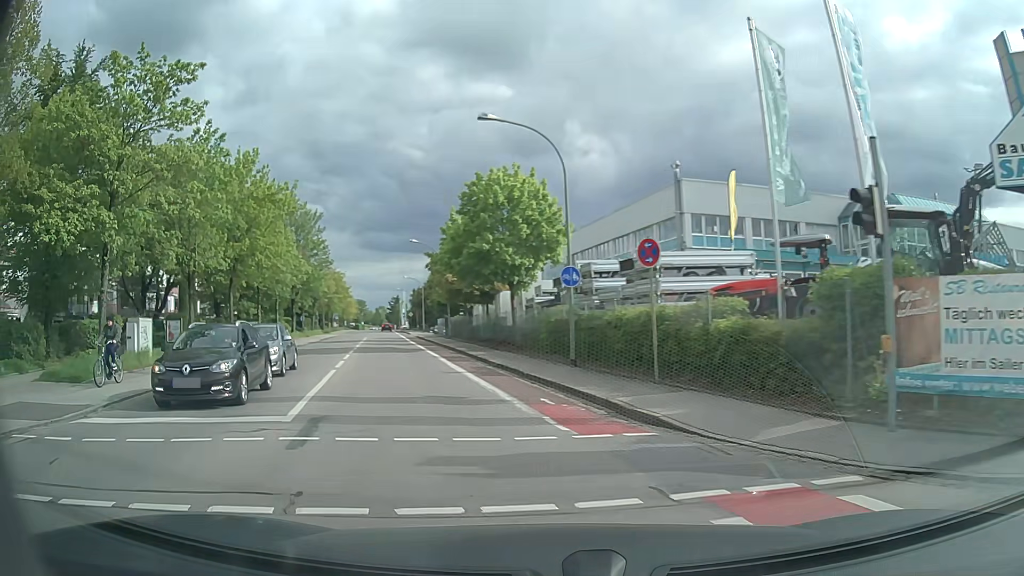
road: tertiary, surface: asphalt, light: Day
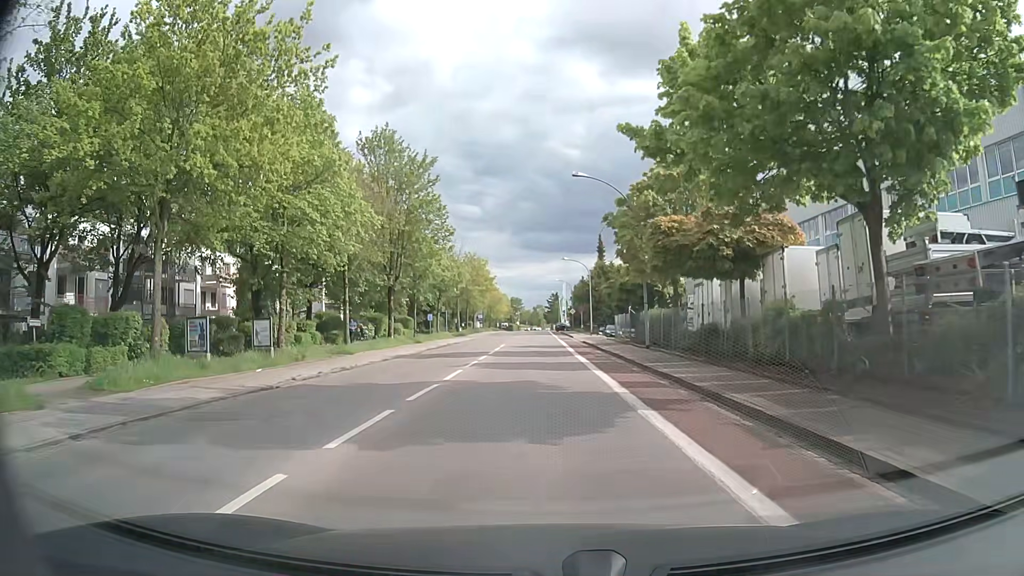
(-4.4, +23.8) m; -13°
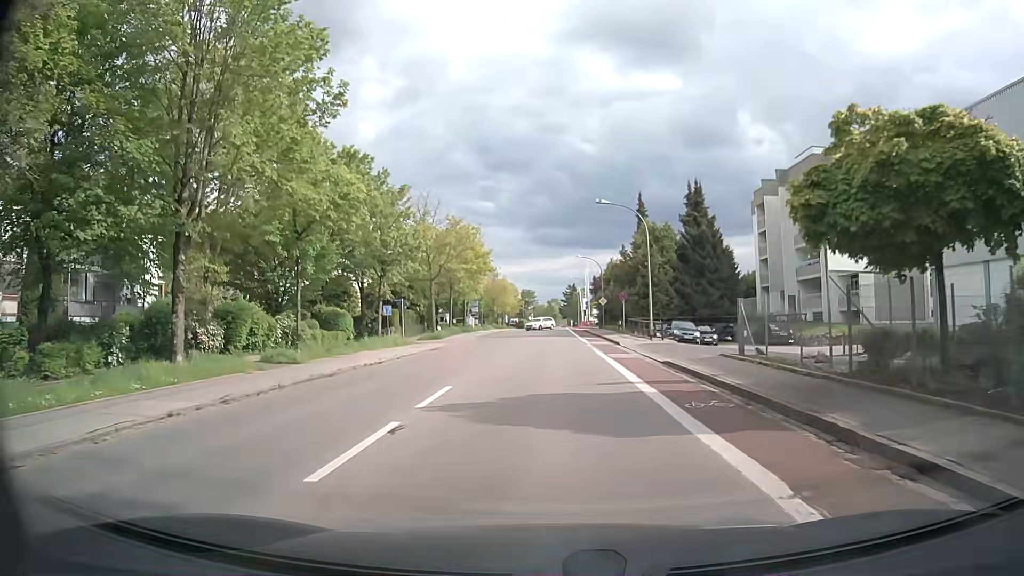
(-0.6, +28.5) m; -1°
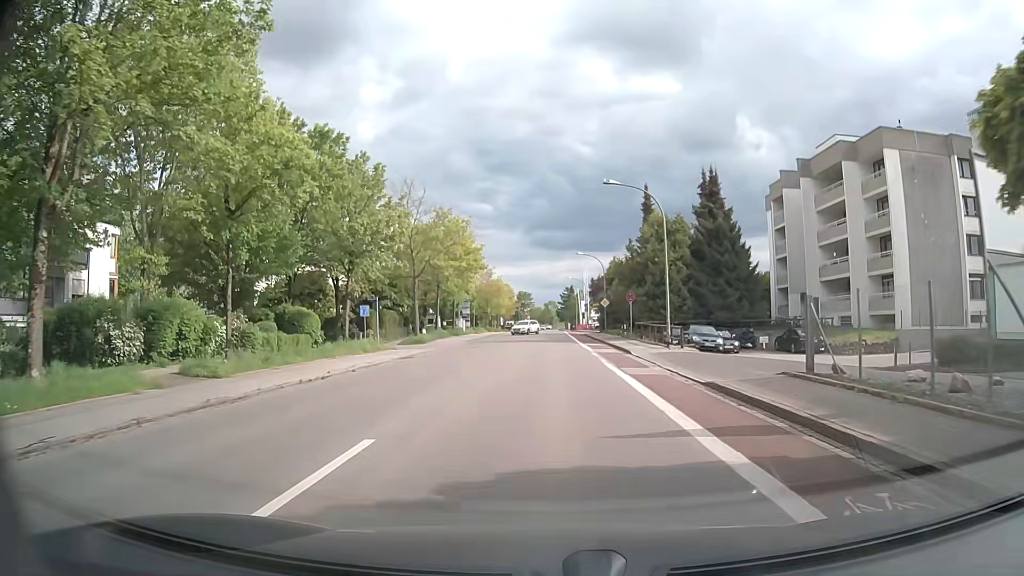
(0.0, +5.8) m; 0°
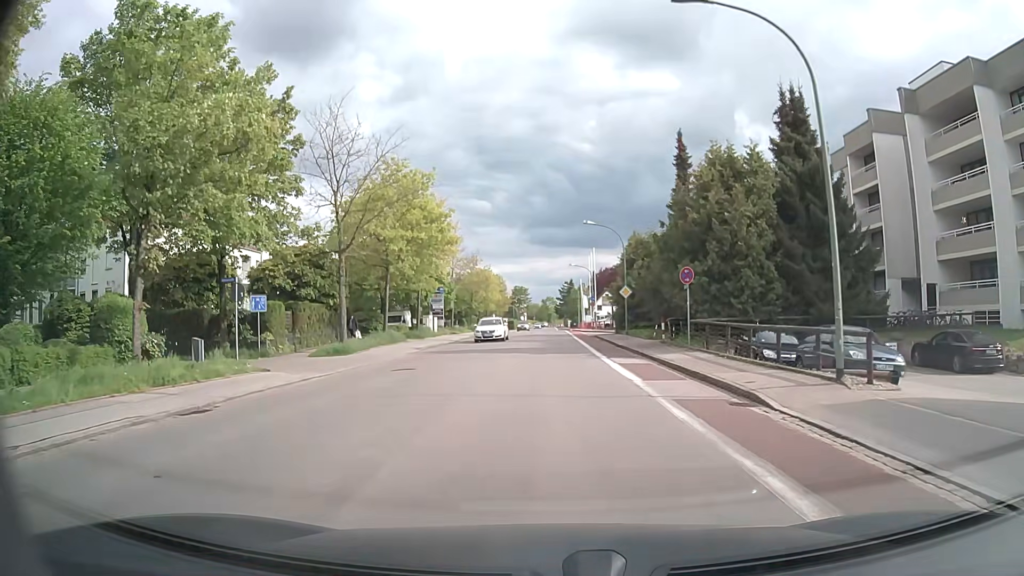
(+0.1, +17.6) m; +1°
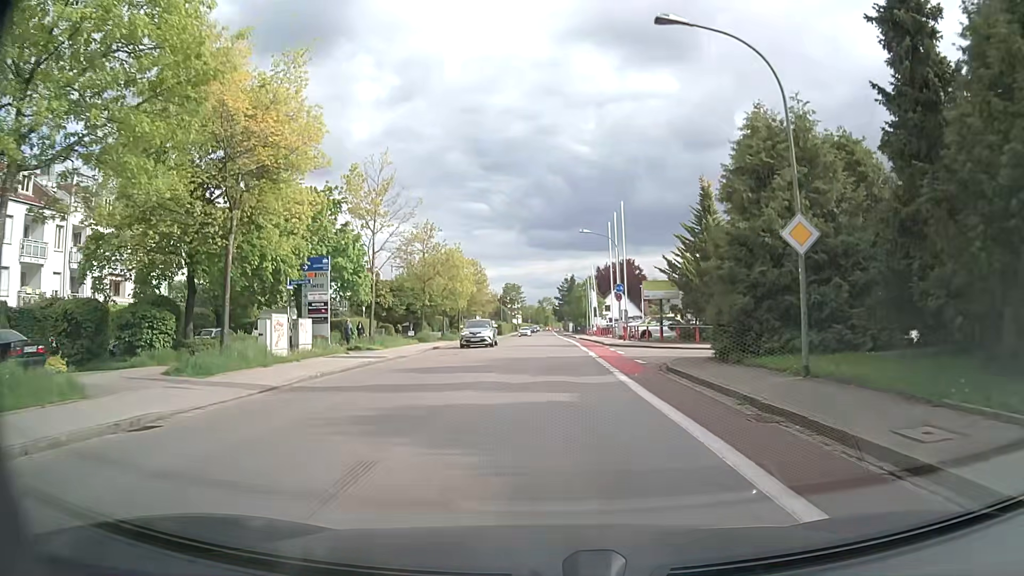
(-0.1, +30.7) m; 0°
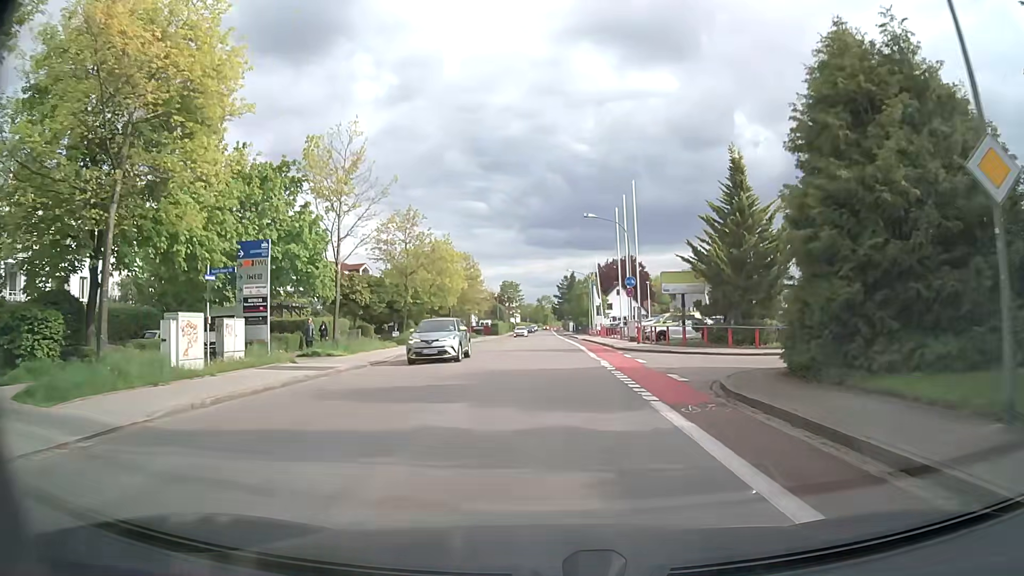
(0.0, +6.4) m; +1°
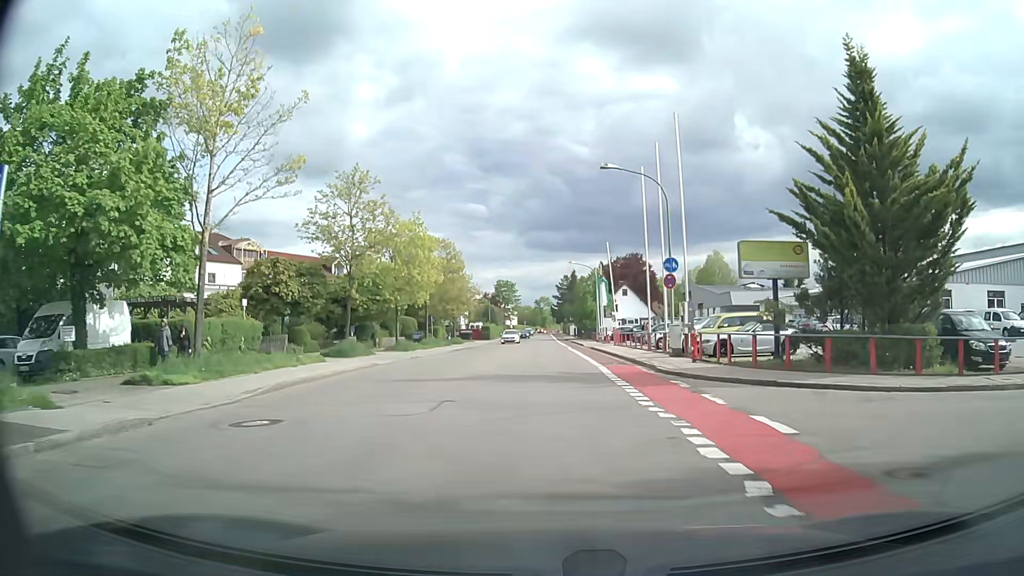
(-0.2, +13.2) m; -1°
(0, +10) (0, +20) (0, +30) (0, +40) (0, +50) (0, +60) (0, +70) (0, +80) (0, +90) (0, +100) m
